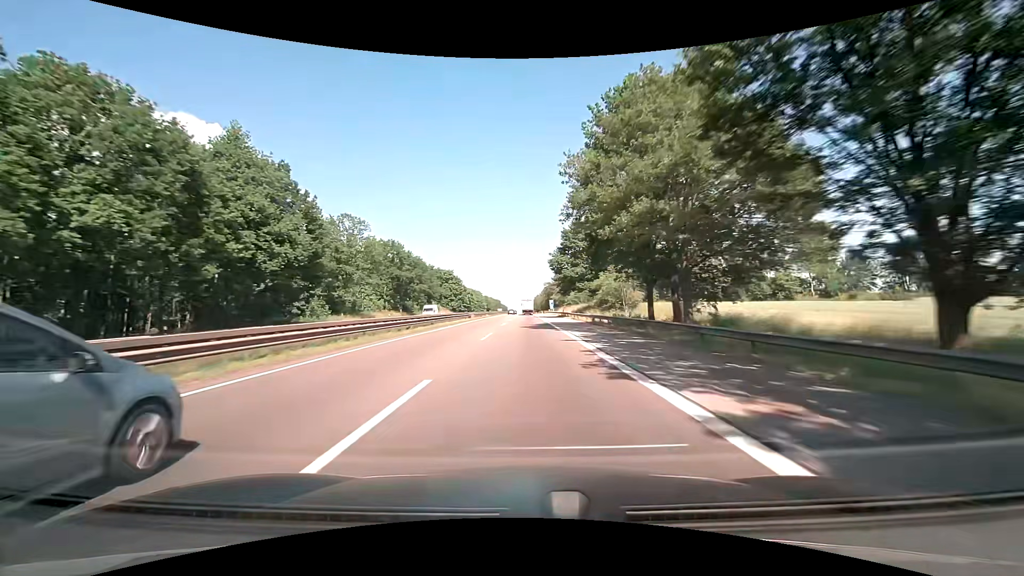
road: motorway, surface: asphalt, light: Day
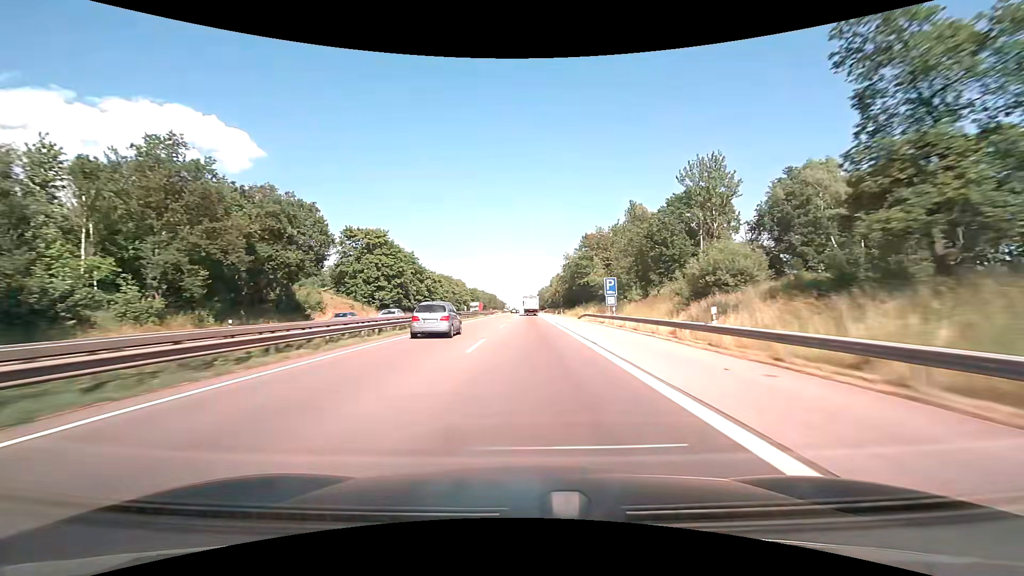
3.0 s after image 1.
(-1.2, +94.2) m; -1°
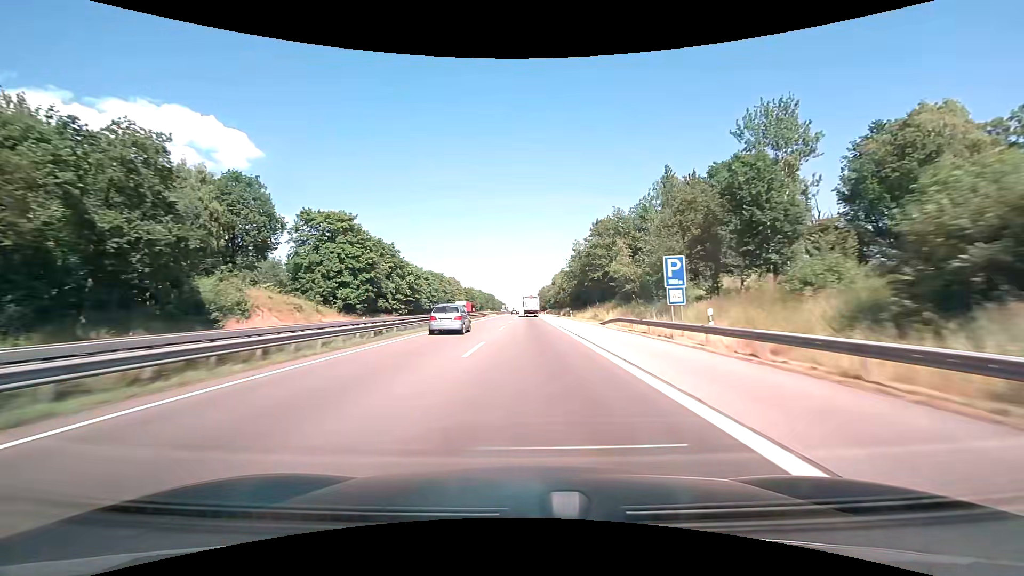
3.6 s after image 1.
(0.0, +18.8) m; 0°
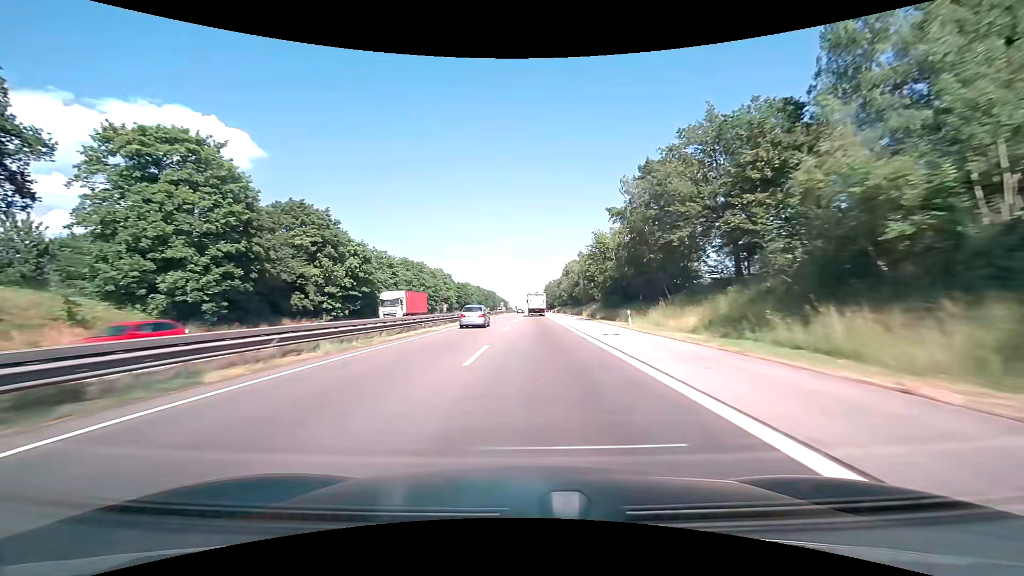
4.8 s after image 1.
(-0.1, +37.5) m; 0°
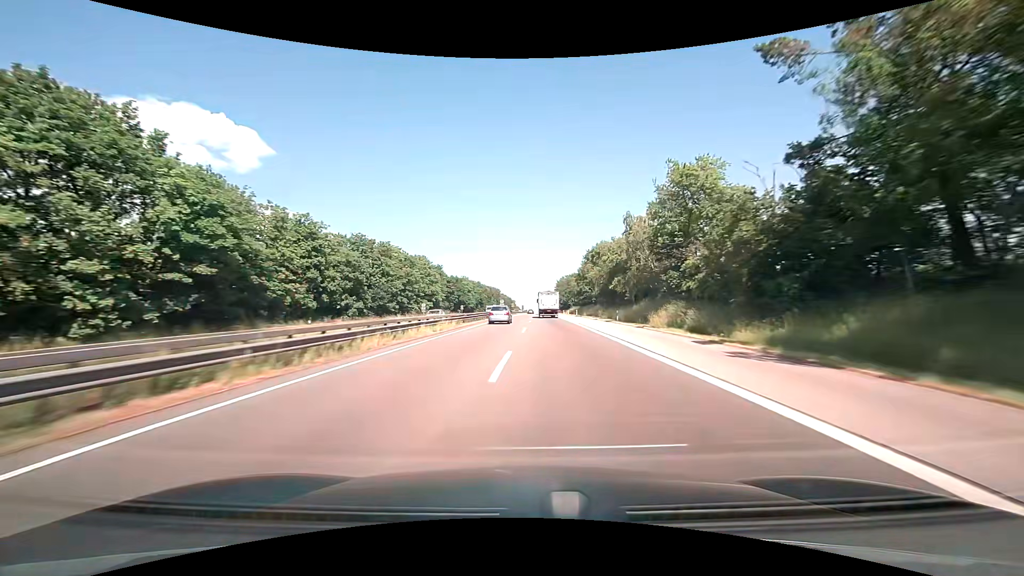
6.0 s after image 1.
(-0.3, +37.5) m; -1°
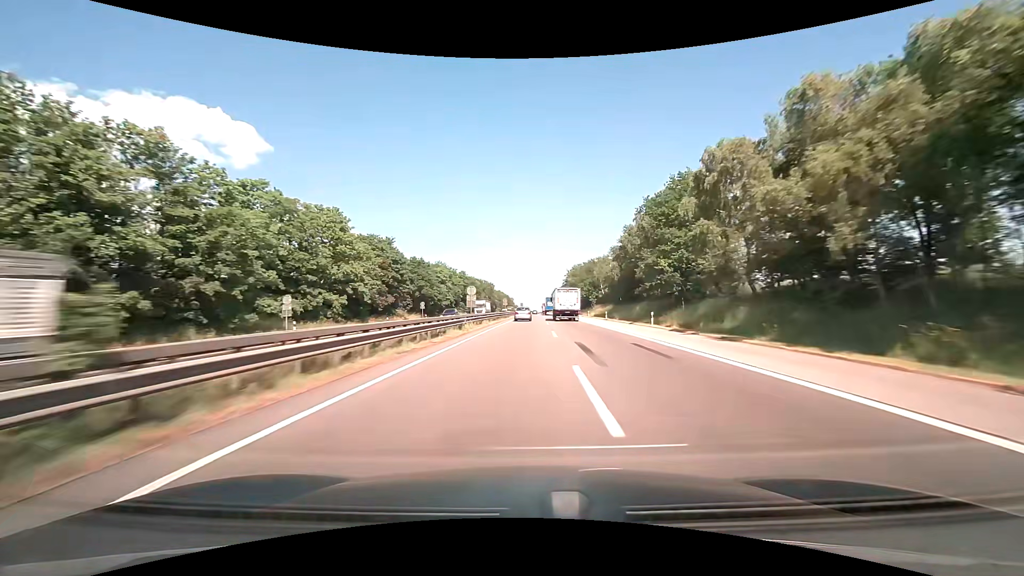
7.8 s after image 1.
(-0.2, +57.0) m; 0°
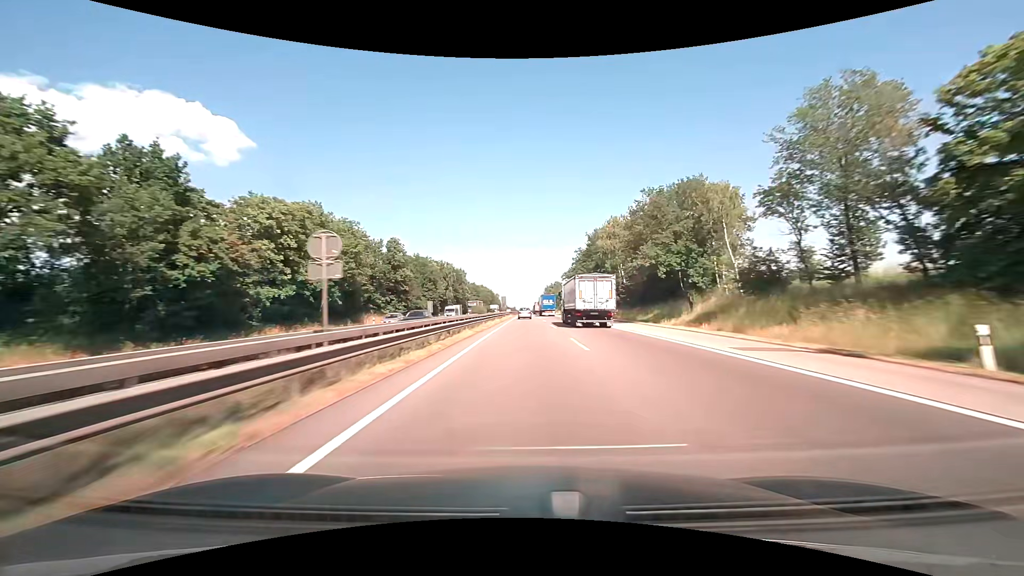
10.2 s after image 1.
(+0.9, +78.2) m; +1°
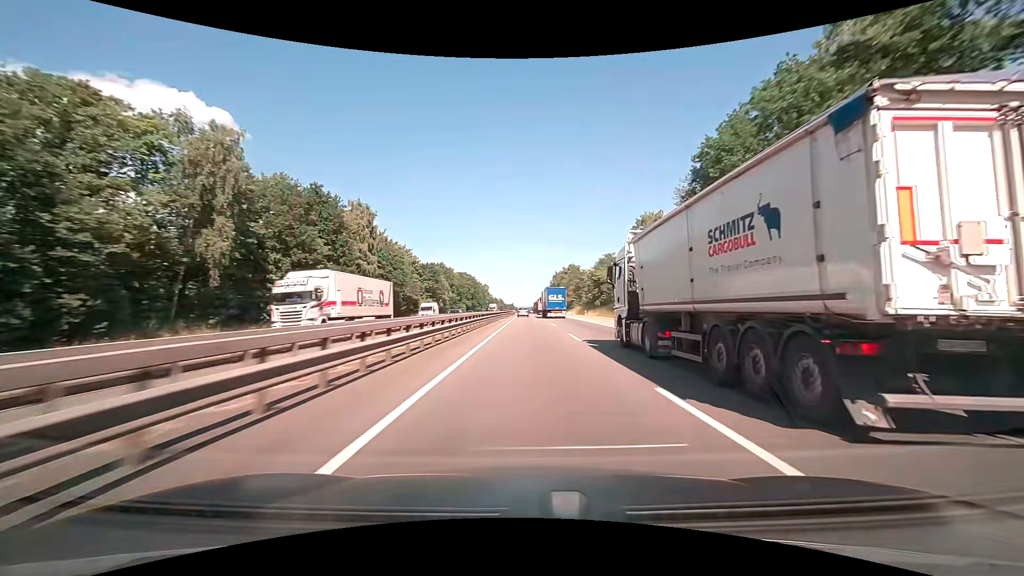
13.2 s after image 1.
(-0.2, +101.9) m; 0°
(0, +10) (0, +20) (0, +30) (0, +40) (0, +50) (0, +60) (0, +70) (0, +80) (0, +90) (0, +100) m
